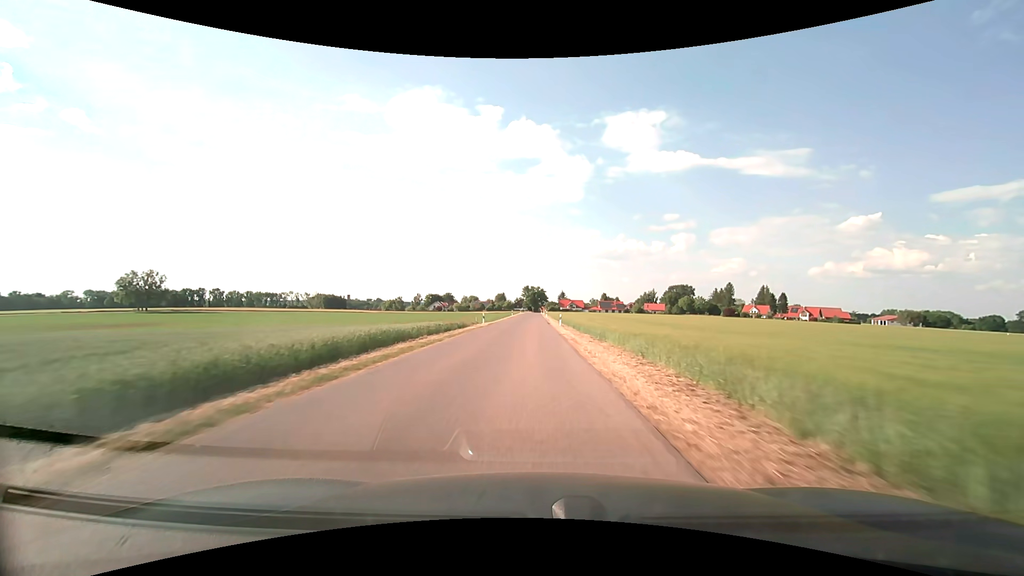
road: unclassified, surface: asphalt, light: Day
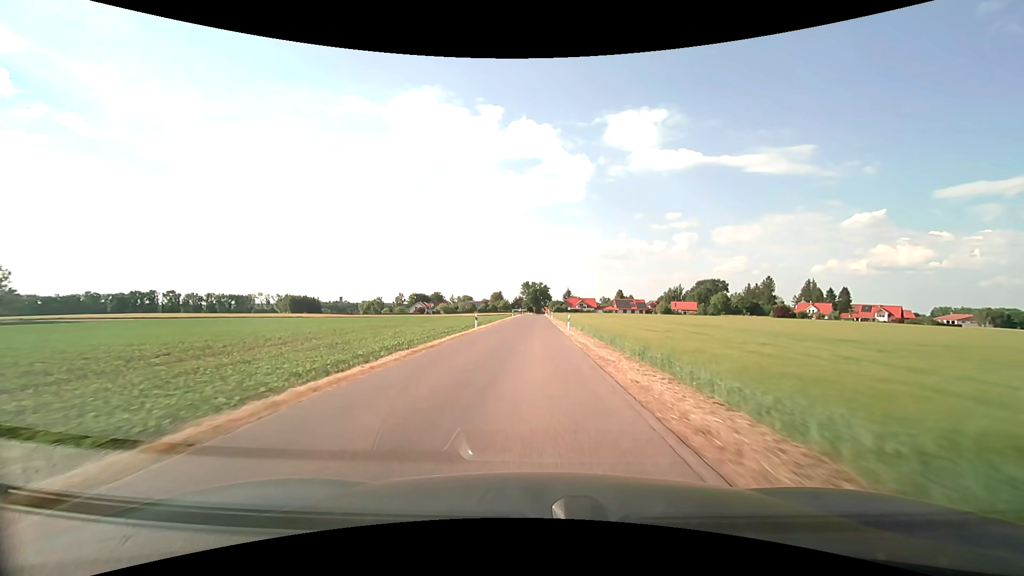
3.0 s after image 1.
(-0.5, +58.7) m; 0°
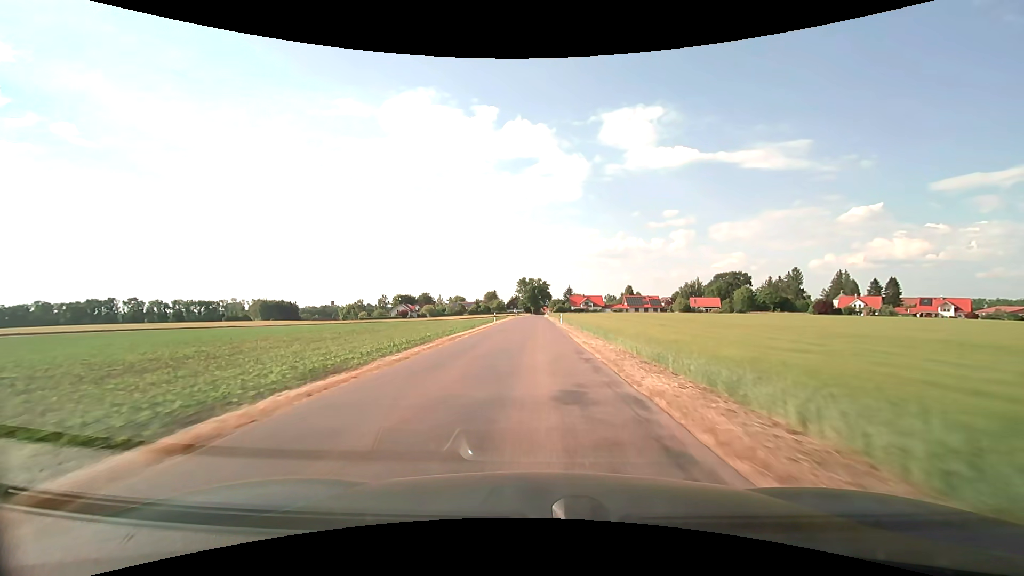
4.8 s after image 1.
(0.0, +34.7) m; 0°
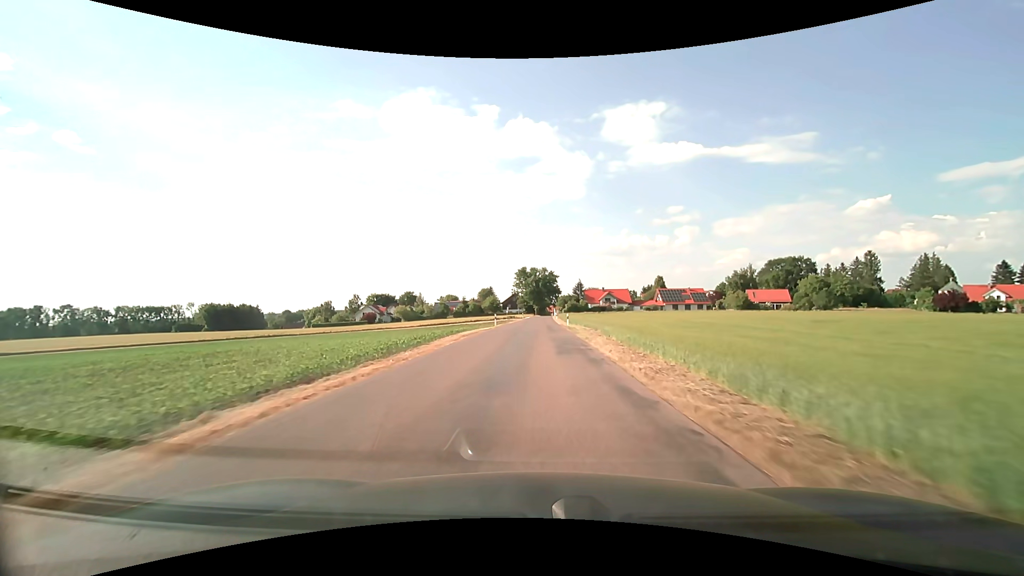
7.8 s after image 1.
(0.0, +56.0) m; -1°
(0, +10) (0, +20) (0, +30) (0, +40) (+1, +50) (+1, +60) (+1, +70) (+1, +80) (+2, +90) (+2, +100) m
